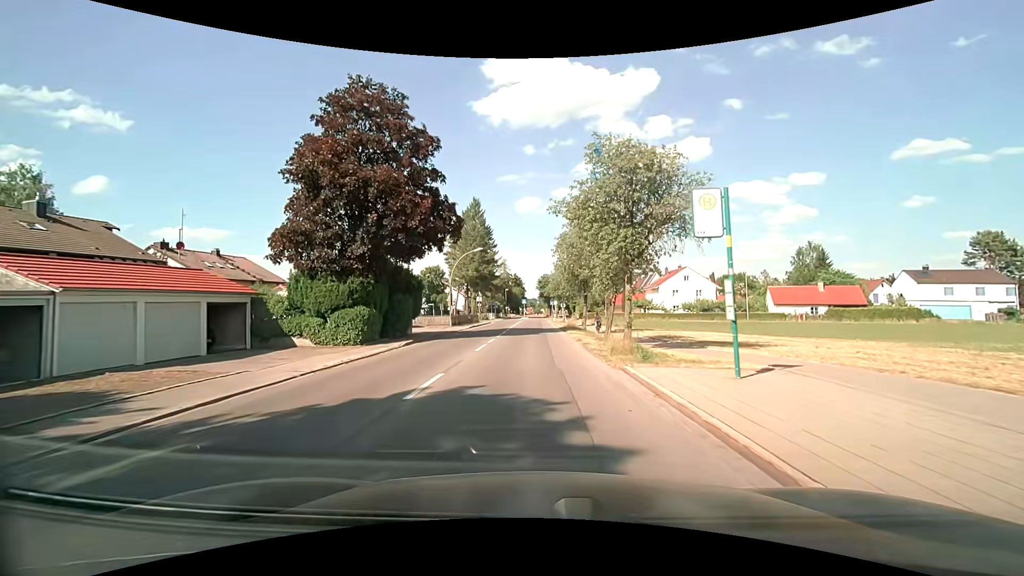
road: tertiary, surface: asphalt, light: Day
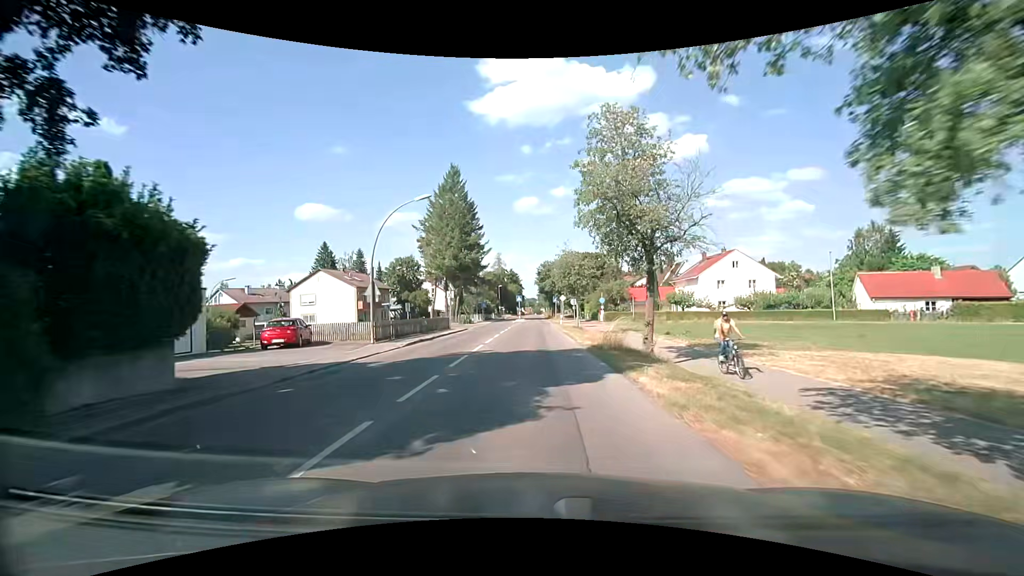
(0.0, +22.0) m; 0°
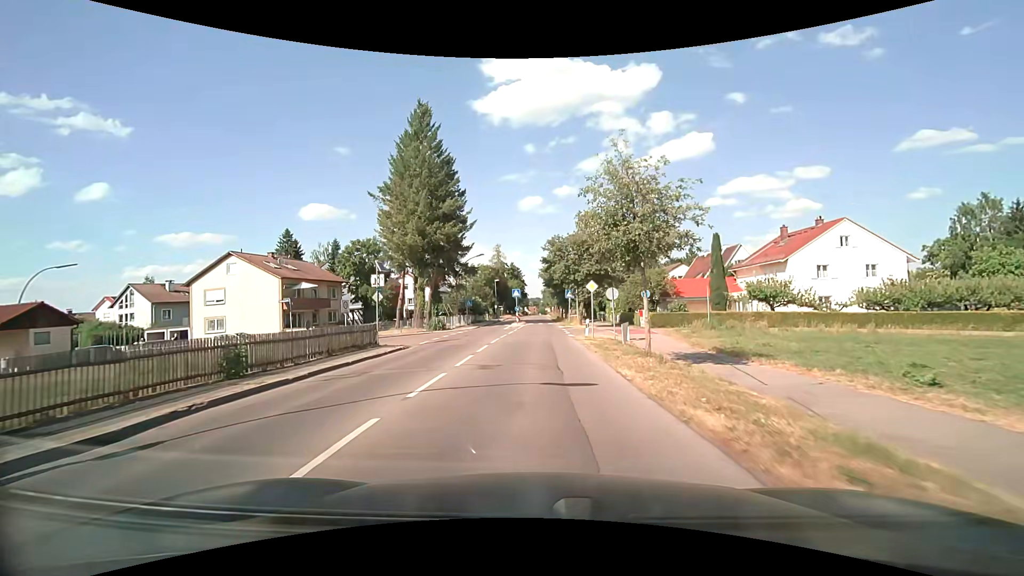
(-0.1, +22.1) m; 0°
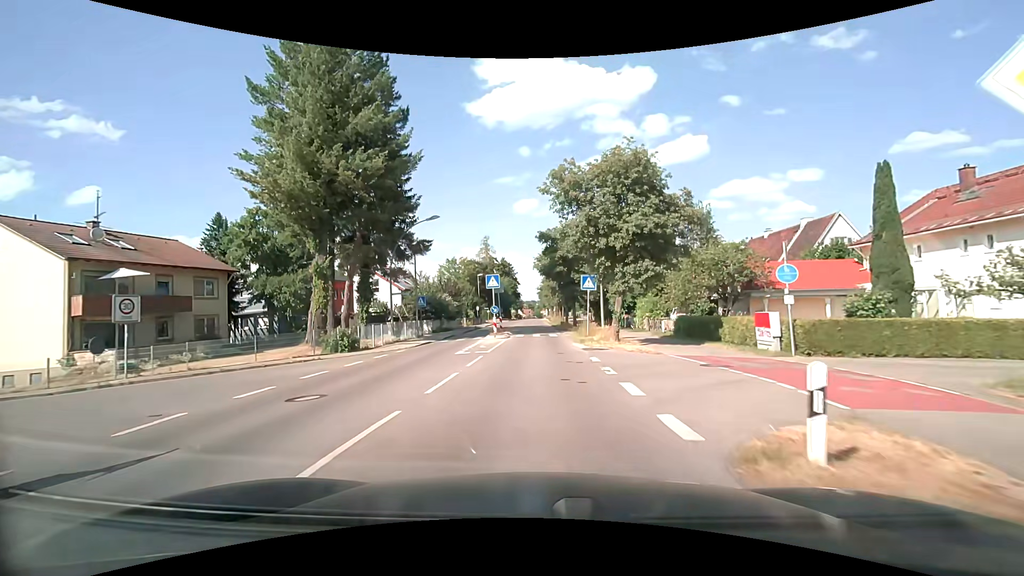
(0.0, +22.0) m; 0°
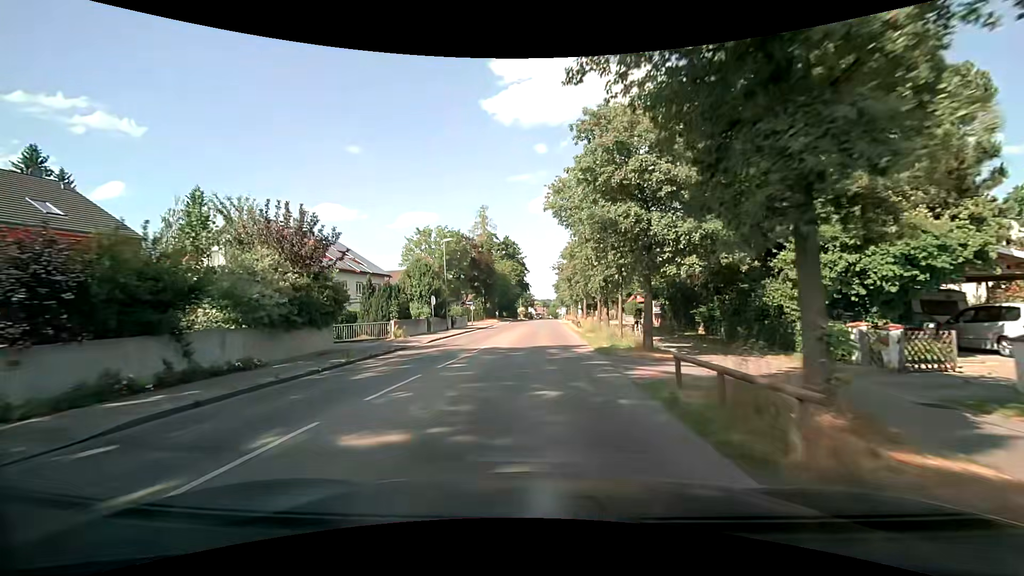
(0.0, +36.1) m; -2°
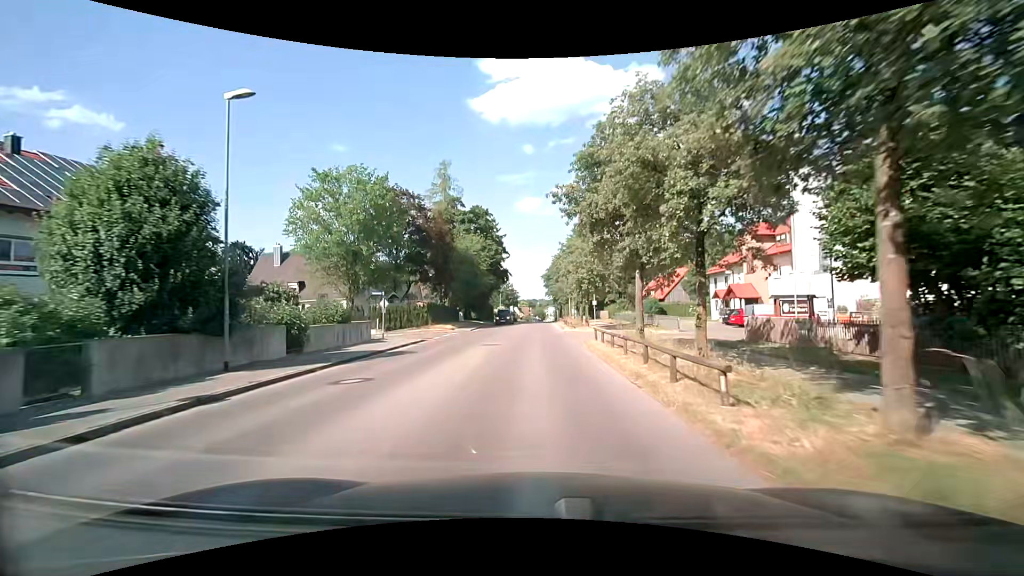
(+0.3, +28.9) m; +2°
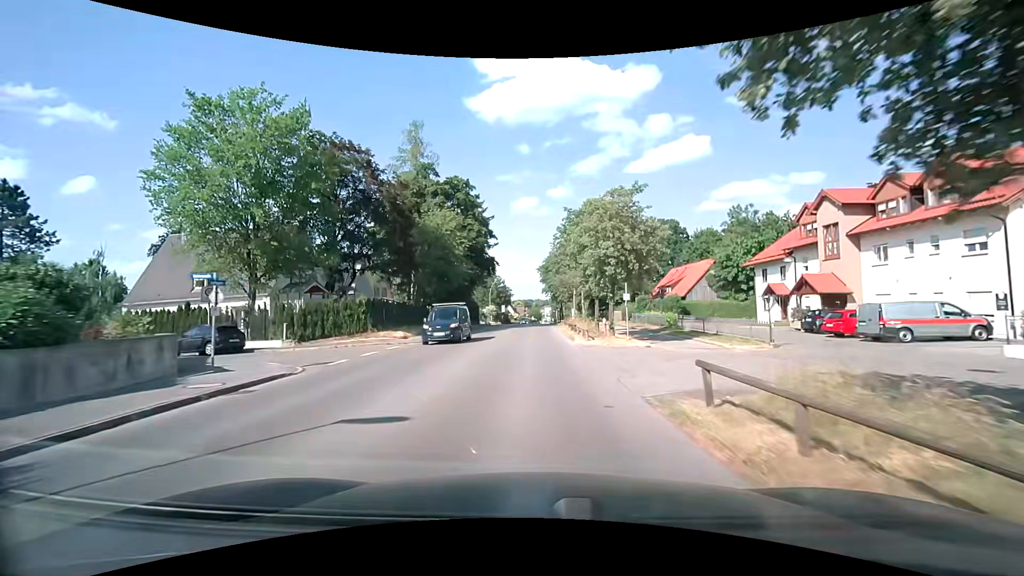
(0.0, +14.2) m; +1°
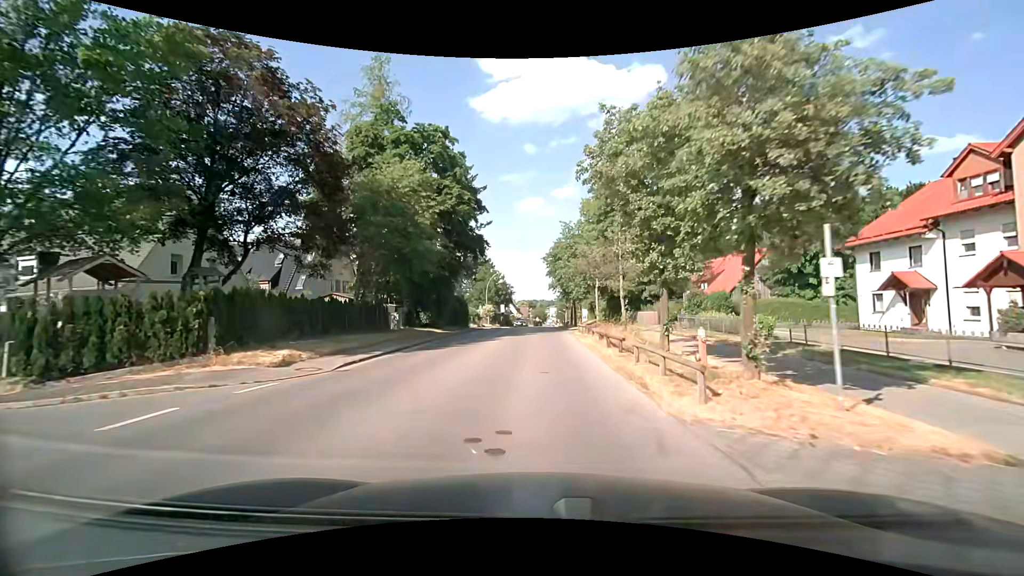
(-0.2, +14.2) m; -1°
(0, +10) (0, +20) (0, +30) (0, +40) (0, +50) (+1, +60) (+1, +70) (+1, +80) (+1, +90) (+2, +100) m
